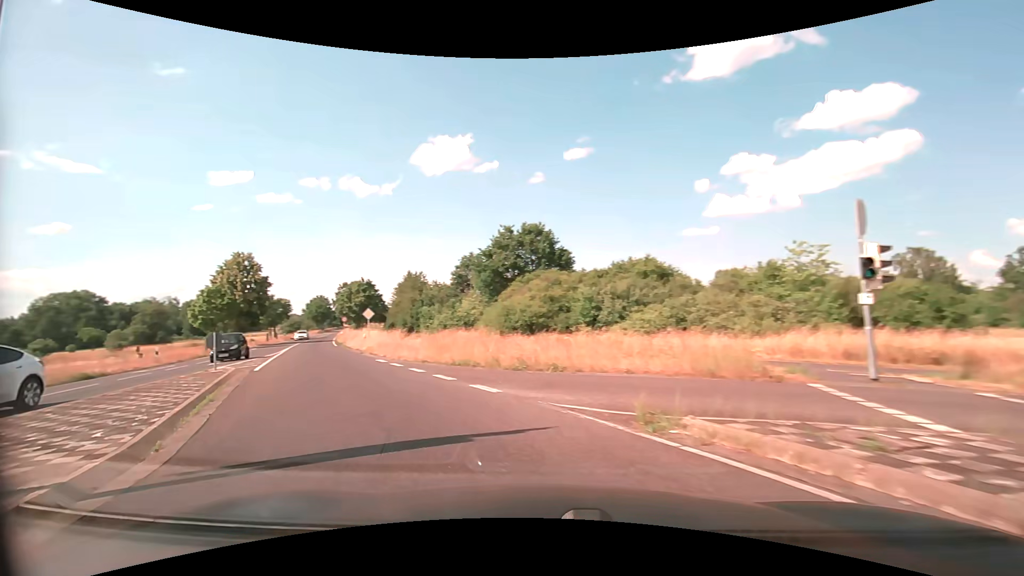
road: primary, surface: asphalt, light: Day
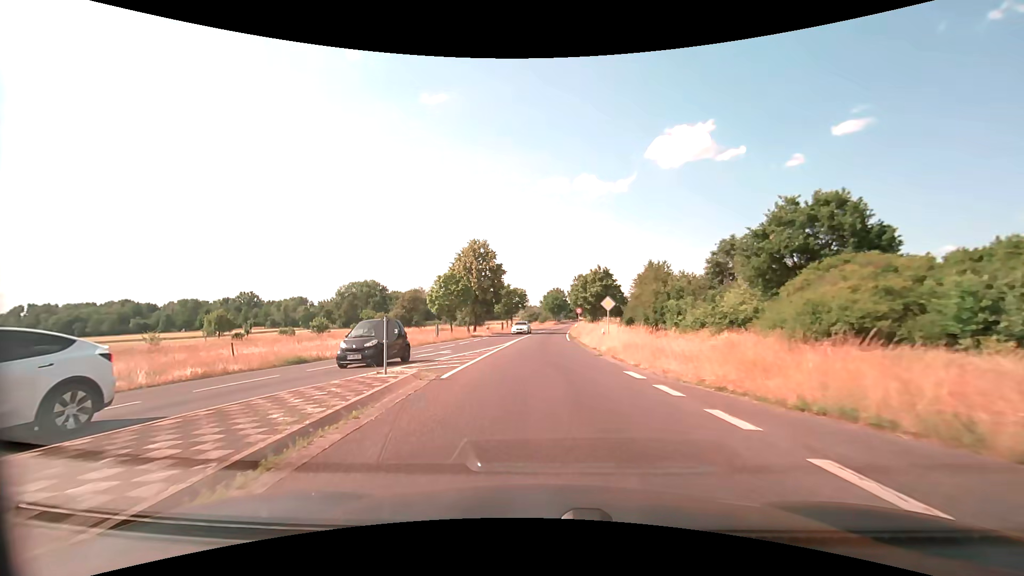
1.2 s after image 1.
(-2.6, +8.4) m; -29°
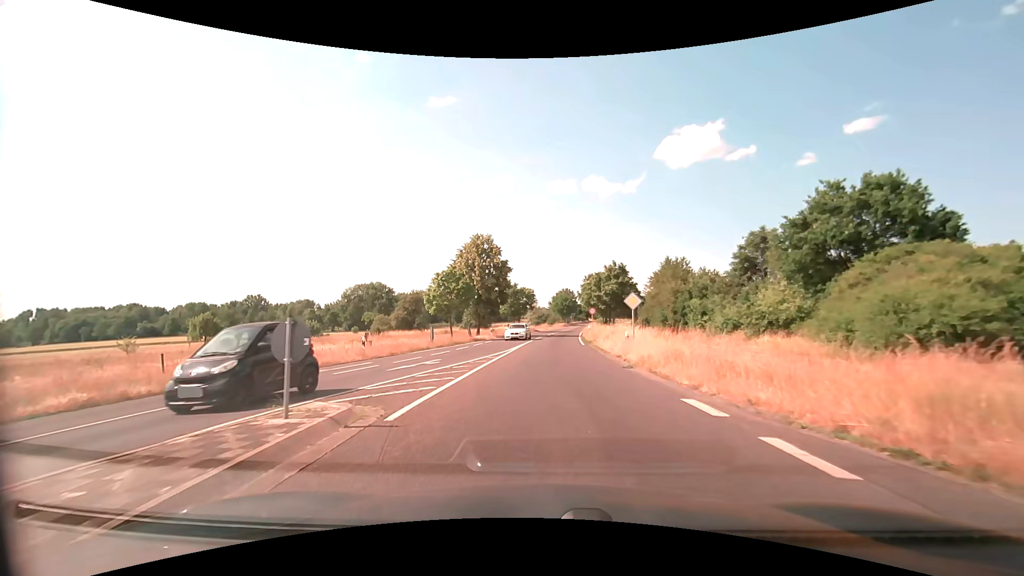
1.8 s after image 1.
(-0.1, +5.0) m; -1°
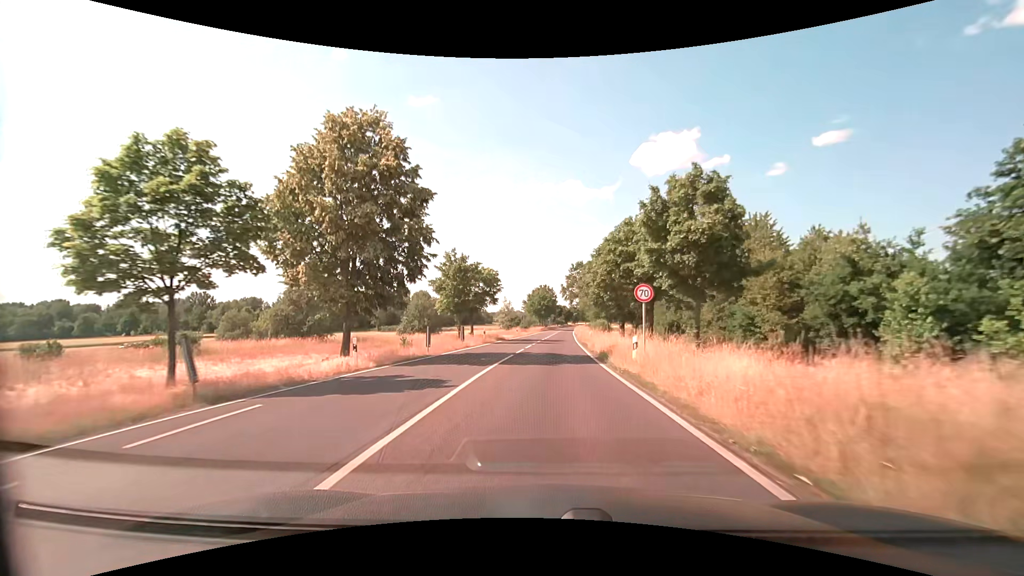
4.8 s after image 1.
(+0.3, +32.7) m; +3°
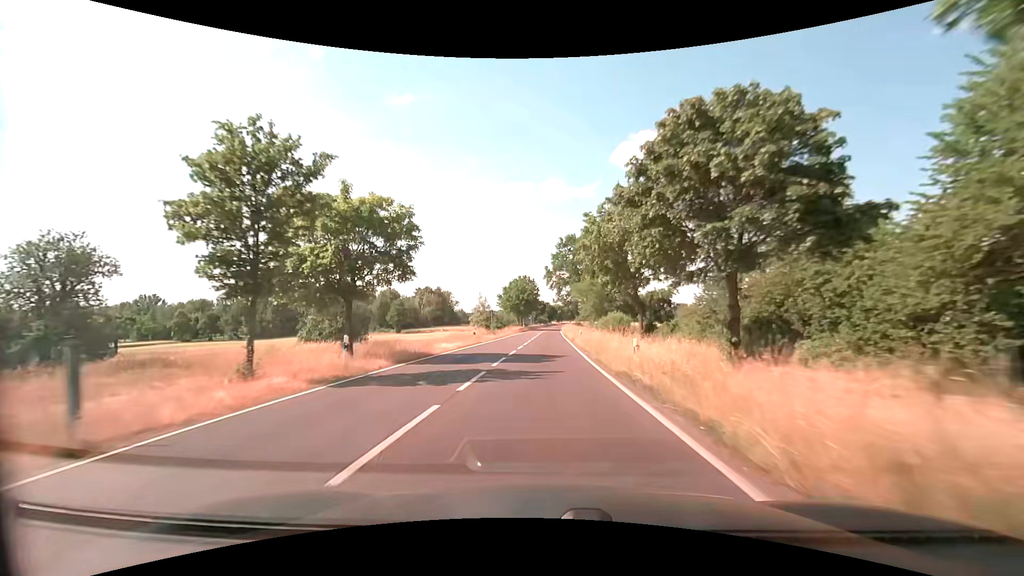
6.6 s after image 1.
(+0.6, +27.3) m; +2°
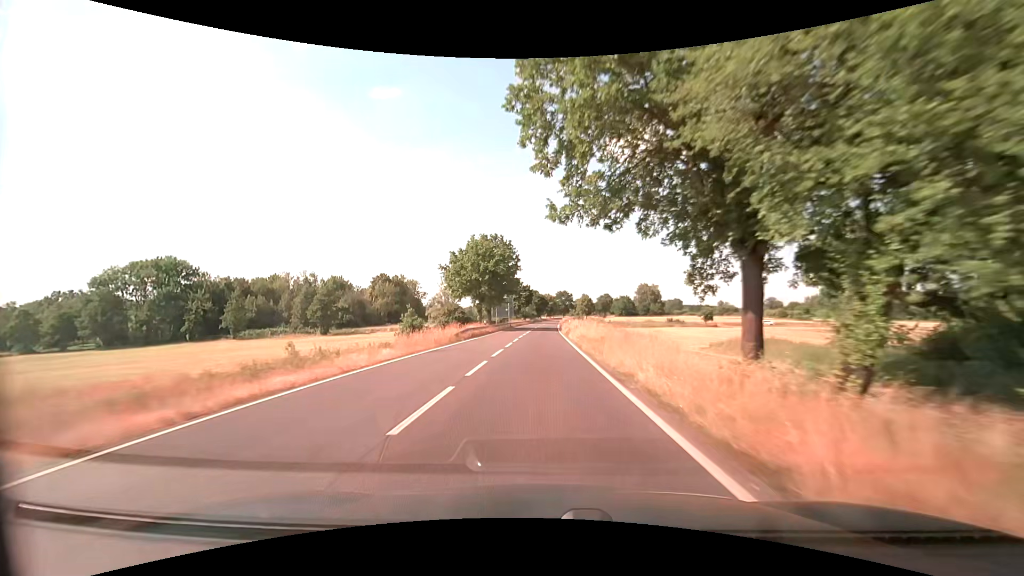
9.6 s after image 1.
(+1.1, +53.4) m; +2°
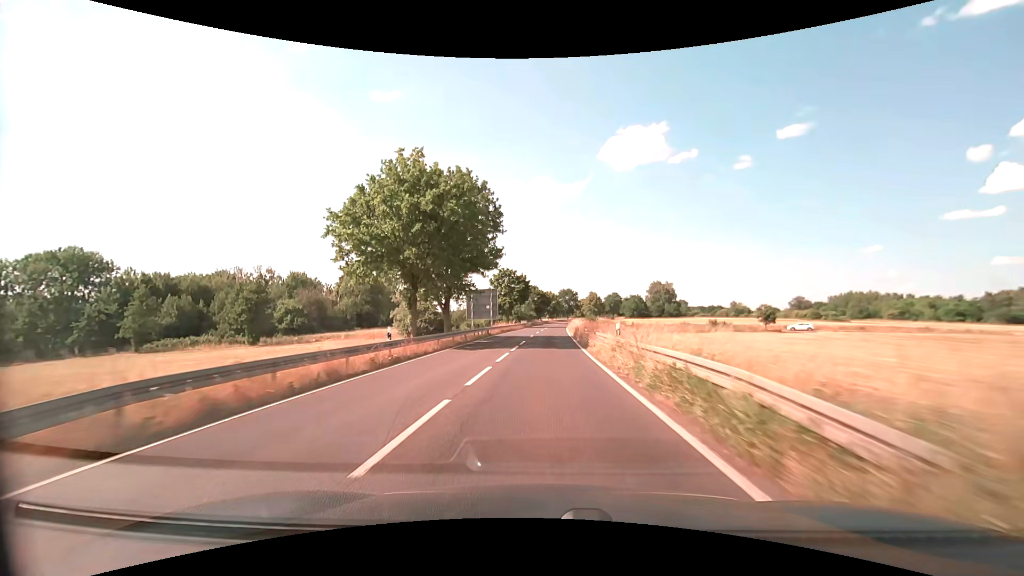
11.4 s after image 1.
(0.0, +32.0) m; 0°
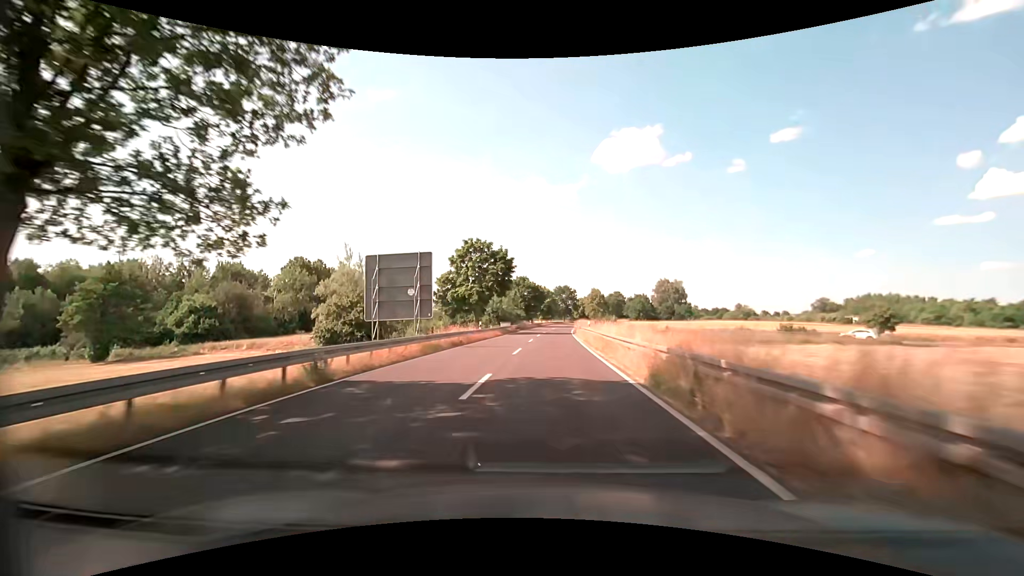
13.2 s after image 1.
(+0.2, +32.1) m; +1°
(0, +10) (0, +20) (0, +30) (+1, +40) (+1, +50) (+1, +60) (+2, +70) (+3, +80) (+4, +90) (+4, +100) m
